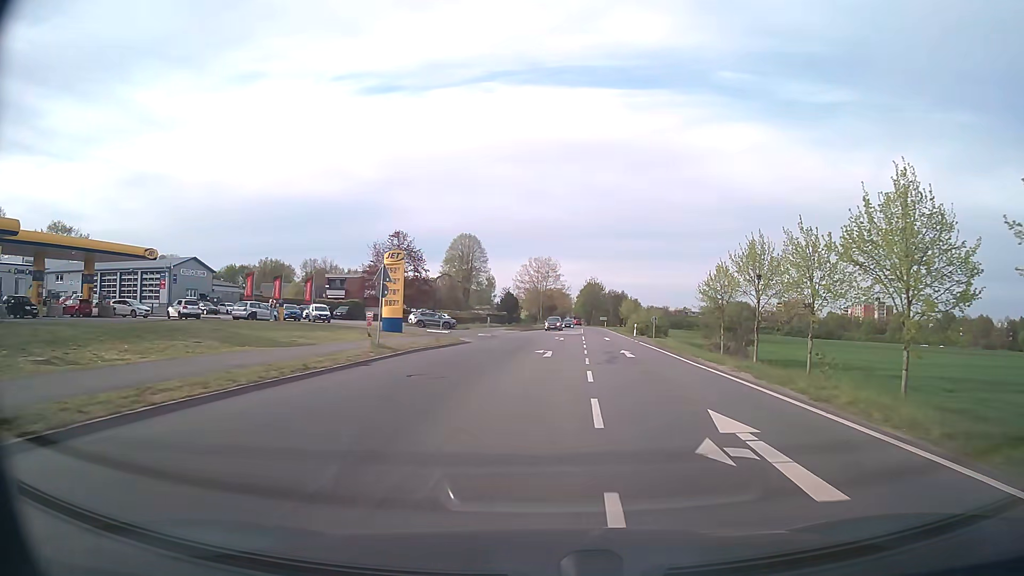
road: secondary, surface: asphalt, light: Day
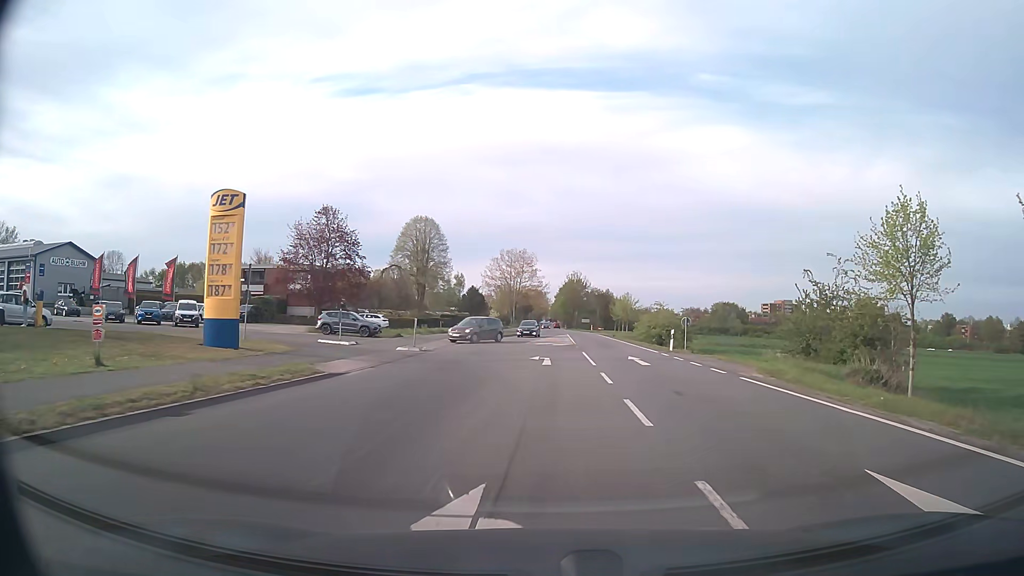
(+0.3, +23.5) m; +2°
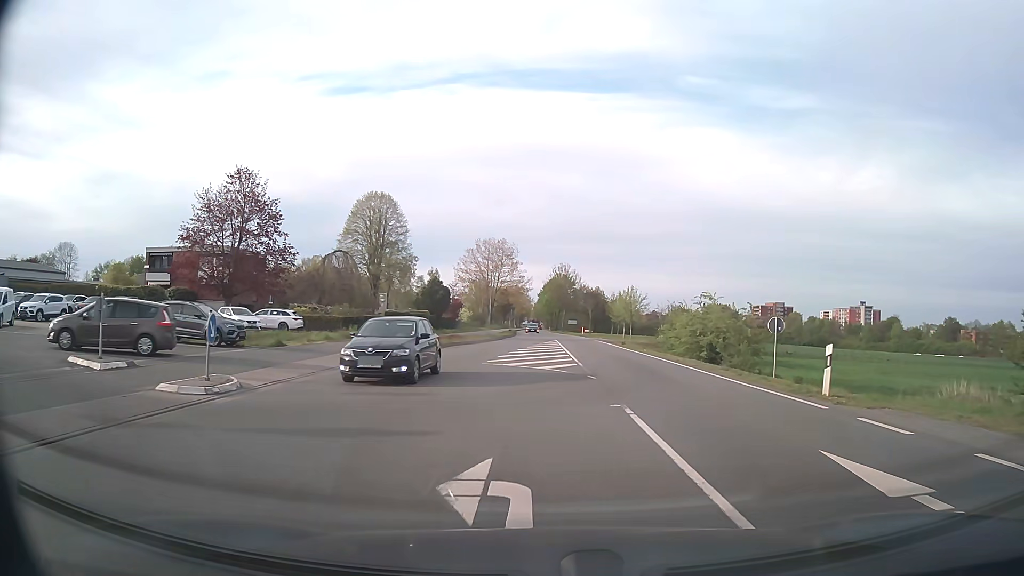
(+0.3, +19.1) m; +2°
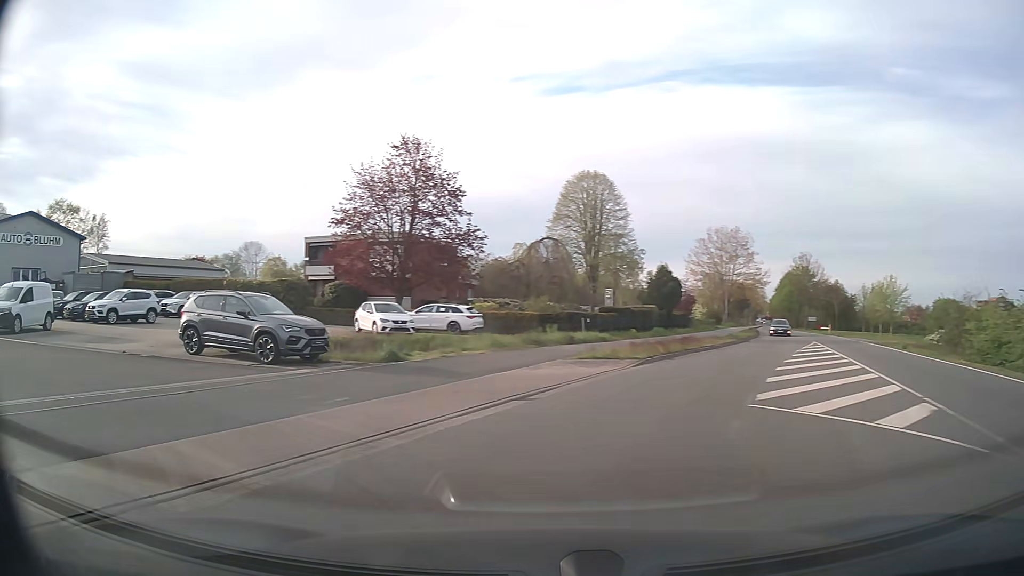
(-0.9, +11.2) m; -20°
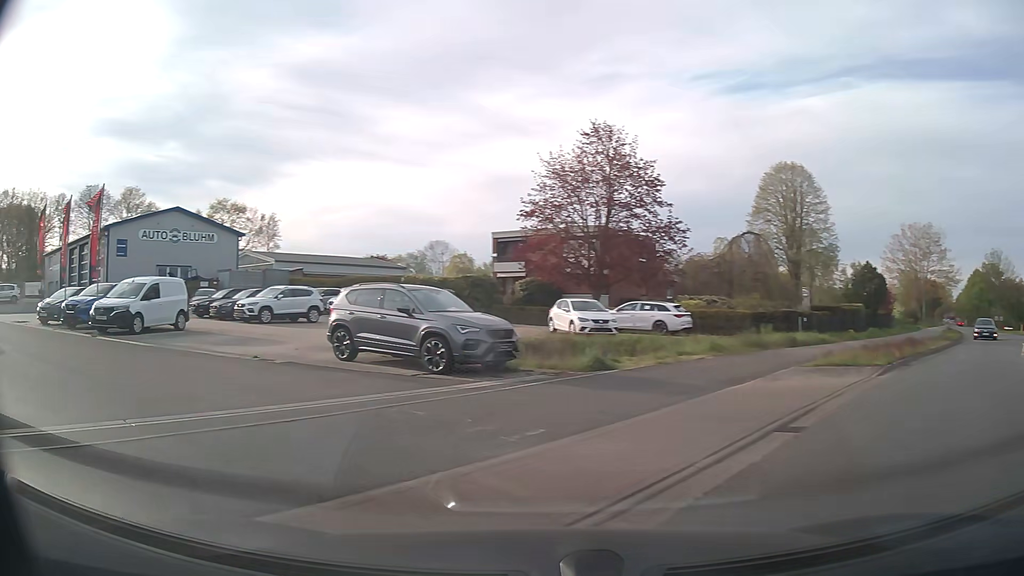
(-0.4, +3.1) m; -16°
